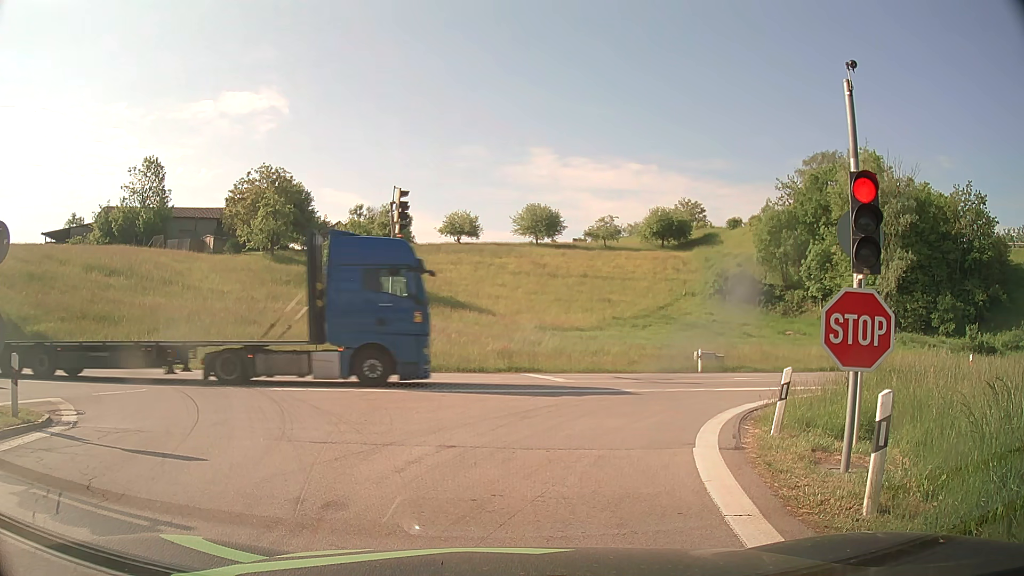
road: motorway_link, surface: asphalt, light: Day
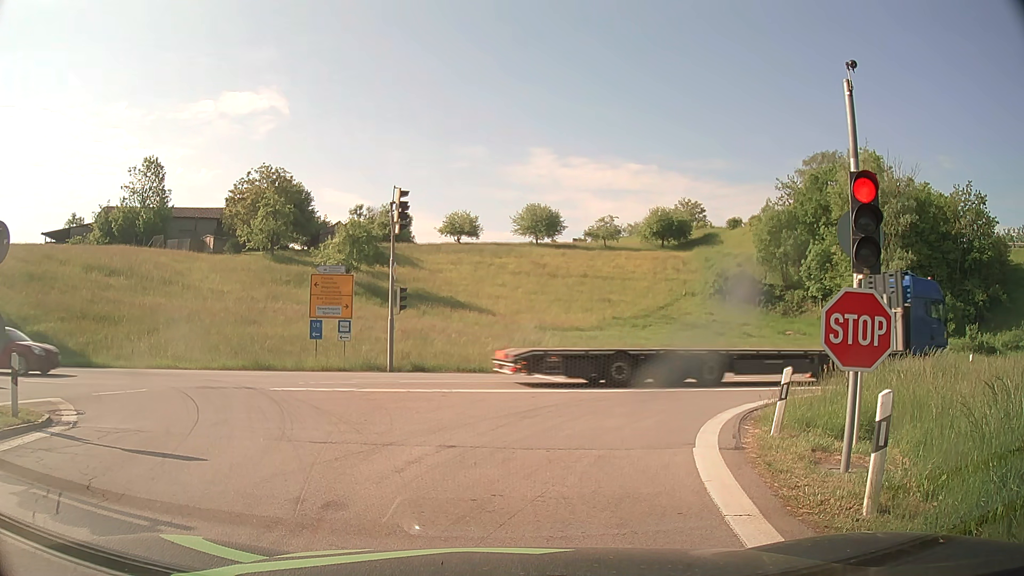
(0.0, 0.0) m; 0°
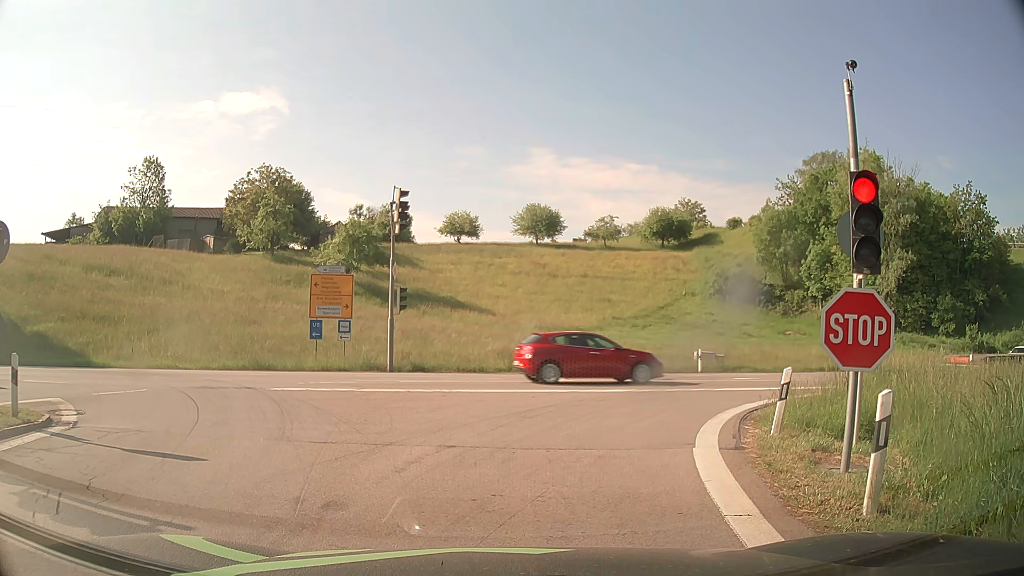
(0.0, 0.0) m; 0°
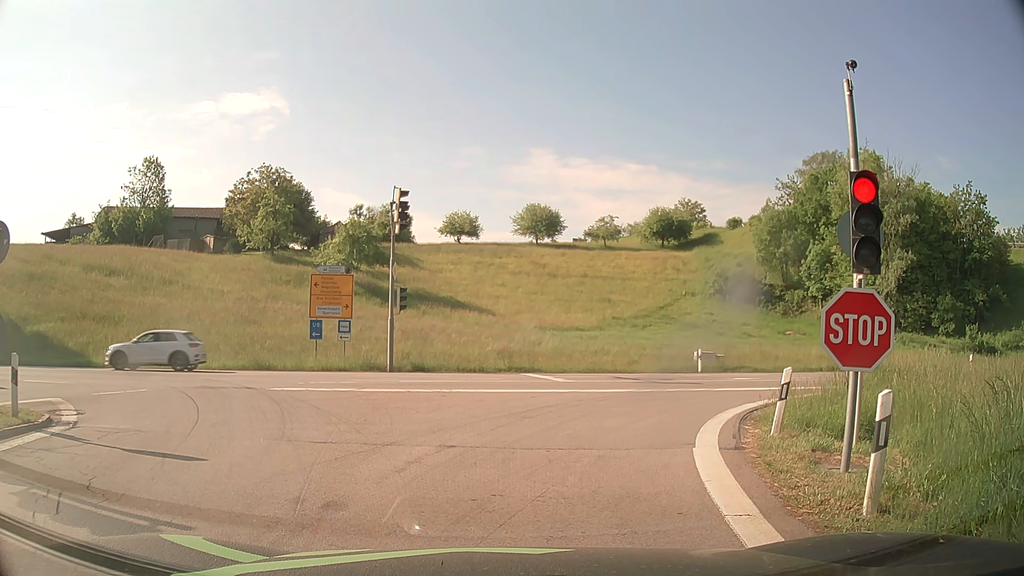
(0.0, 0.0) m; 0°
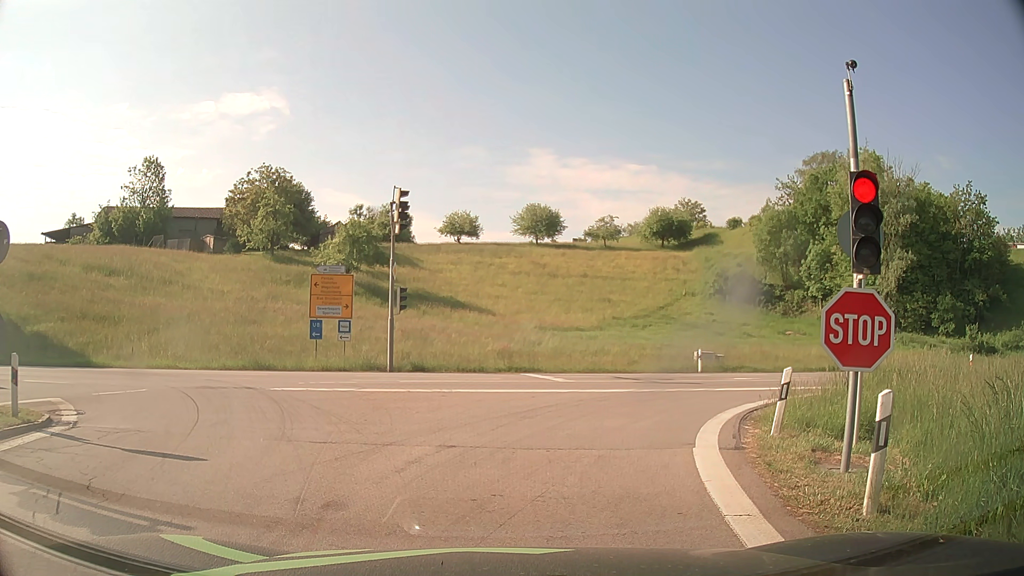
(0.0, 0.0) m; 0°
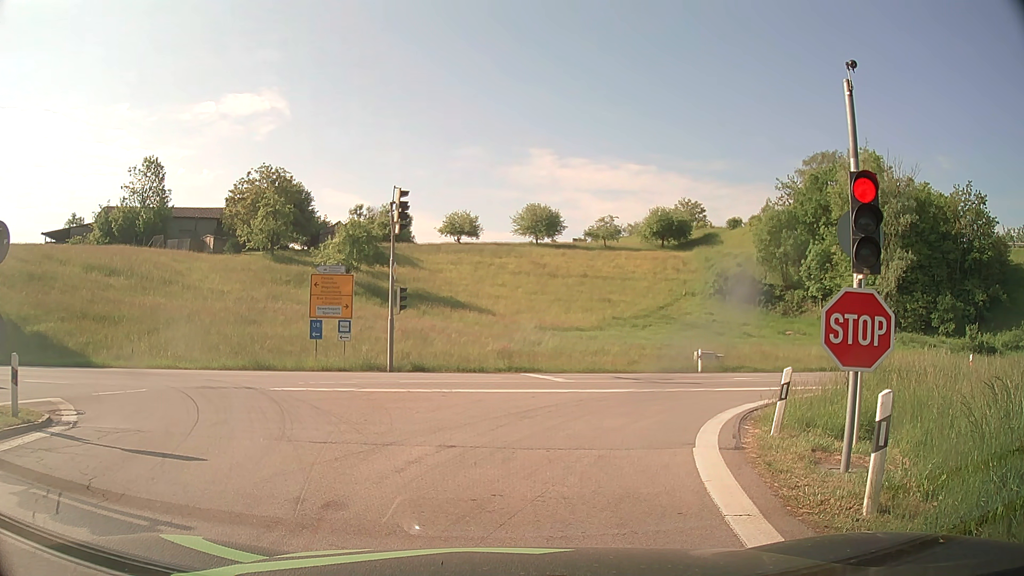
(0.0, 0.0) m; 0°
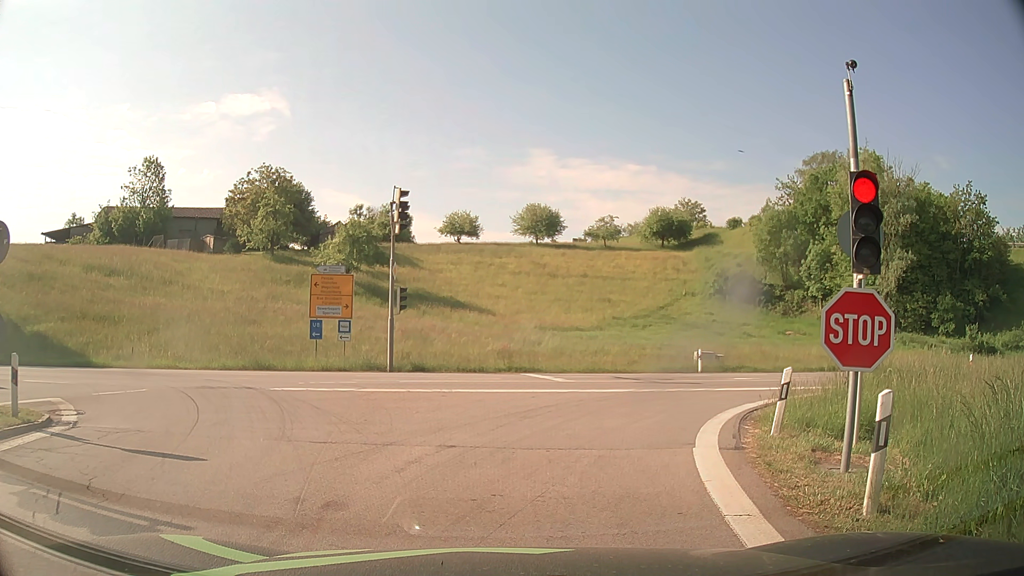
(0.0, 0.0) m; 0°
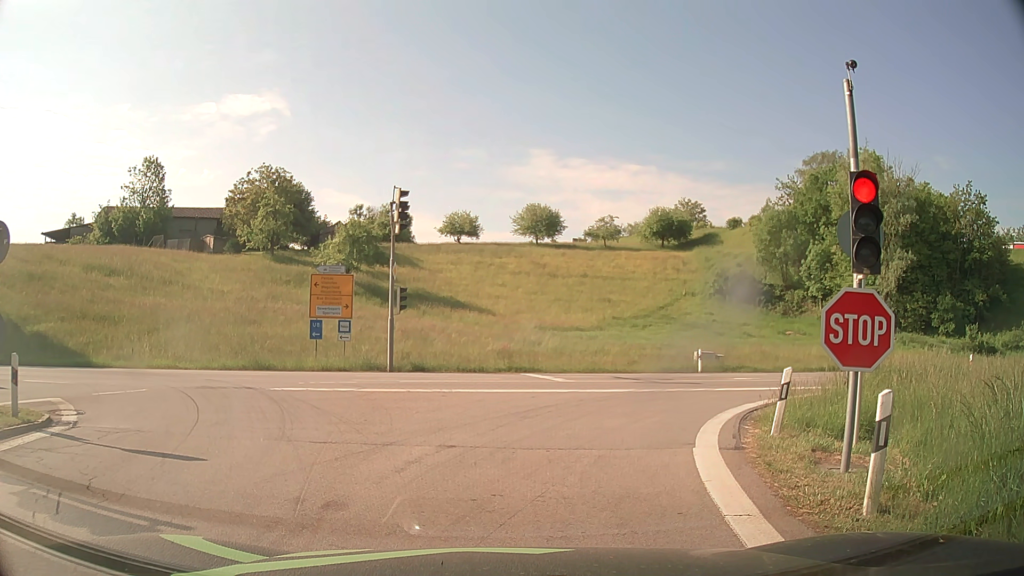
(0.0, 0.0) m; 0°
(+1, +10) (+5, +19) (+14, +24) (+24, +26) (+33, +28) (+43, +30) (+53, +32) (+63, +35) (+72, +38) (+82, +41) m
